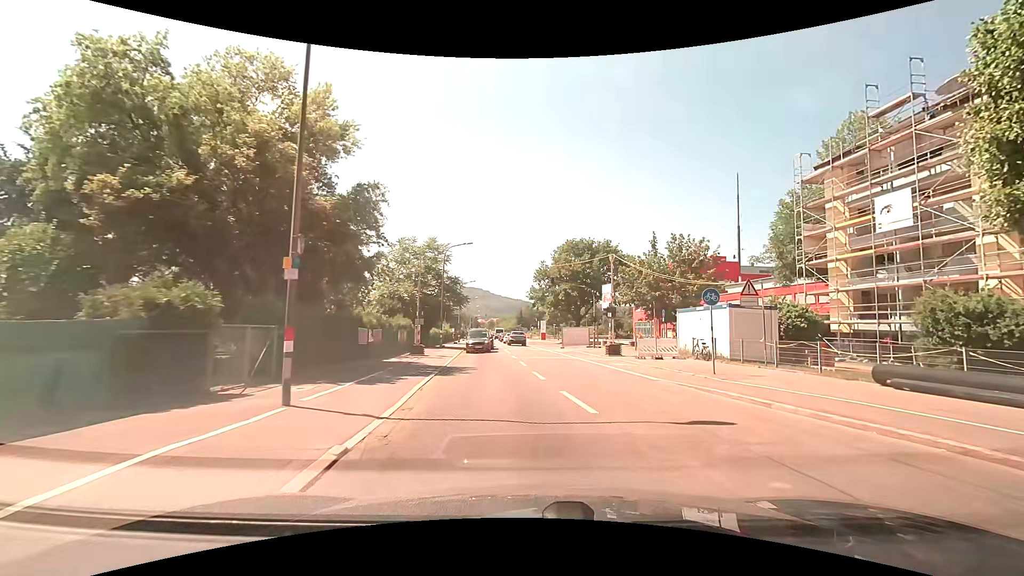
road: secondary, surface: asphalt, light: Day
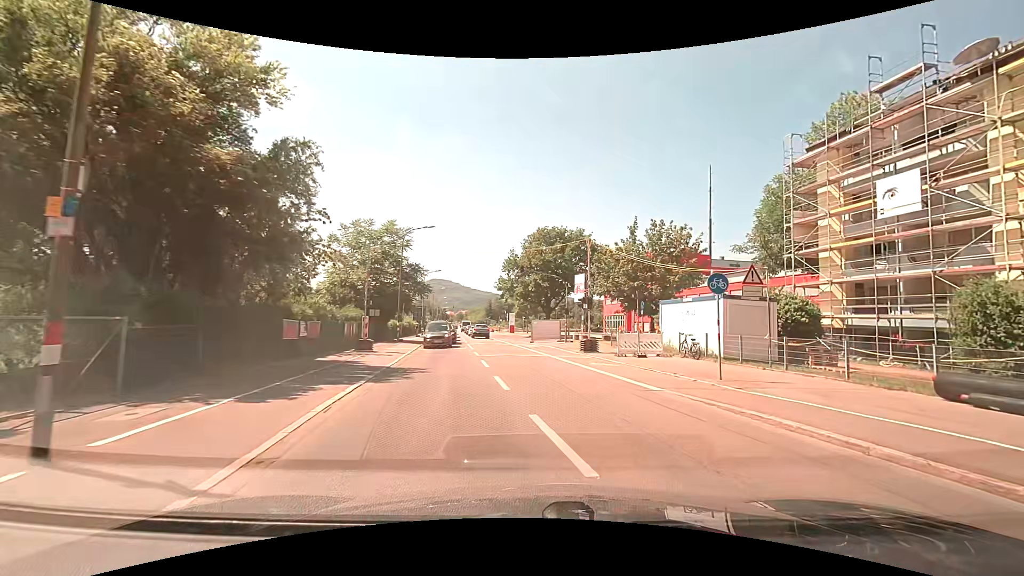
(+0.2, +3.7) m; +4°
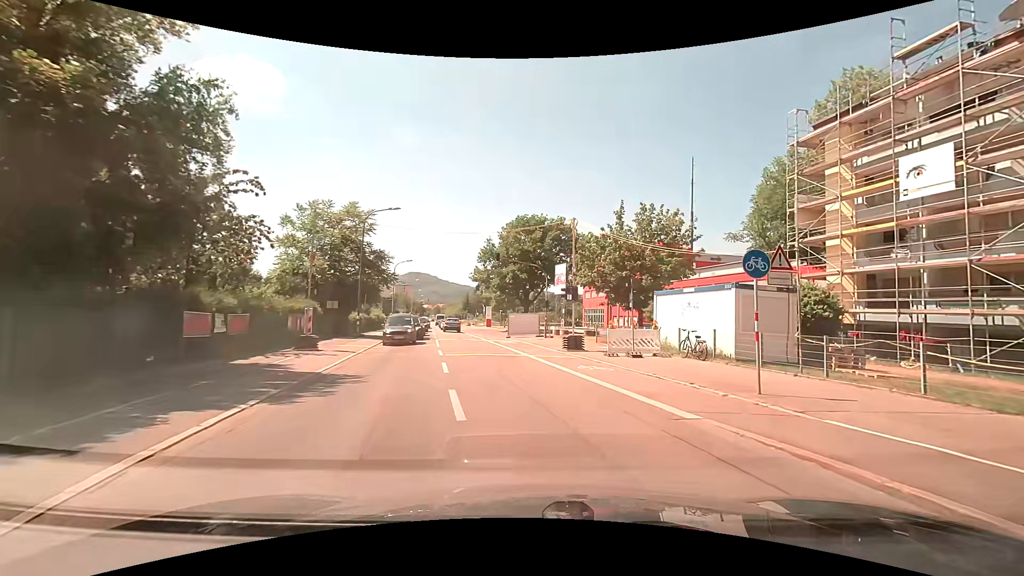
(+0.1, +3.8) m; +3°
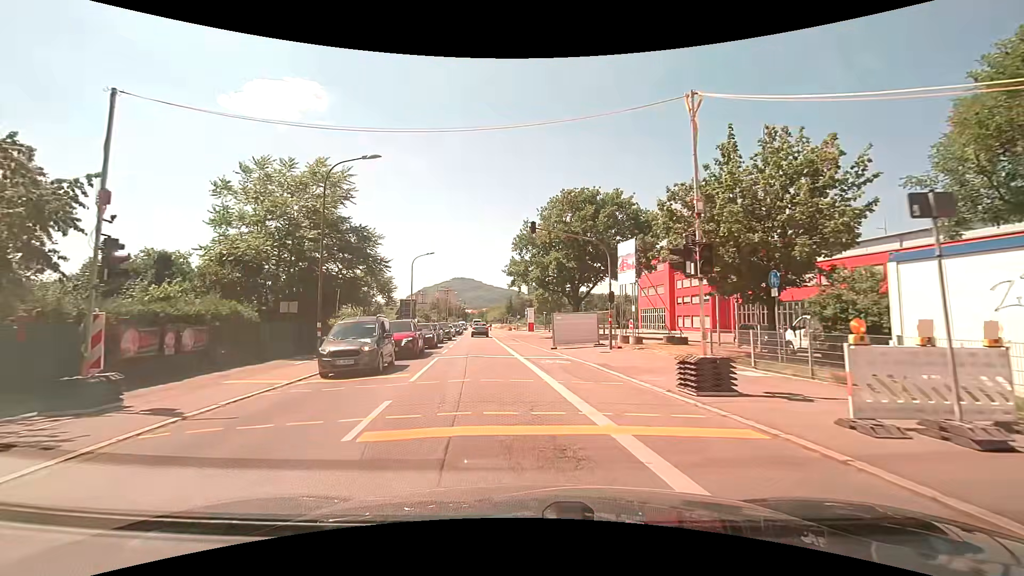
(-0.1, +12.9) m; -4°
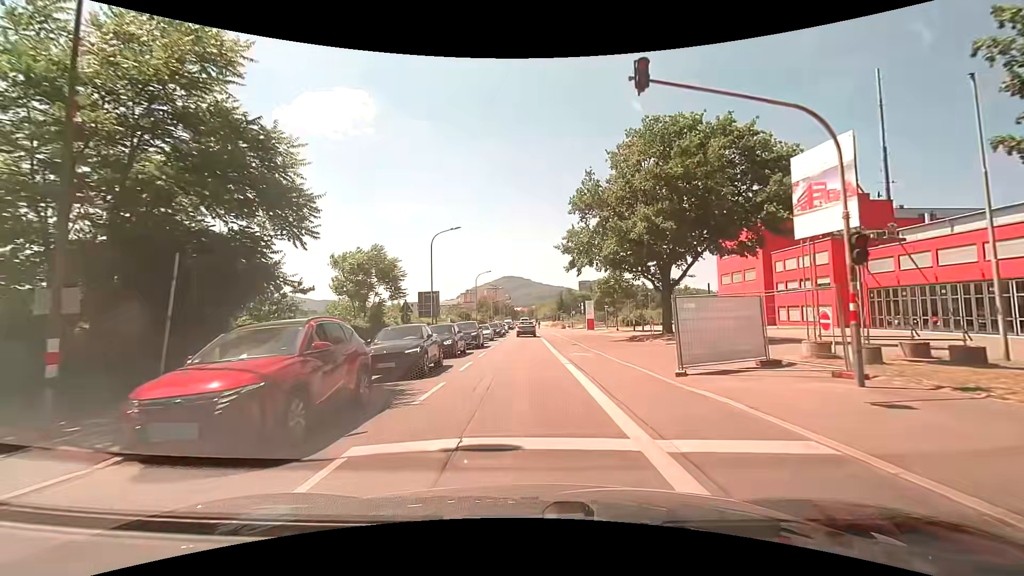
(-1.0, +14.9) m; -7°
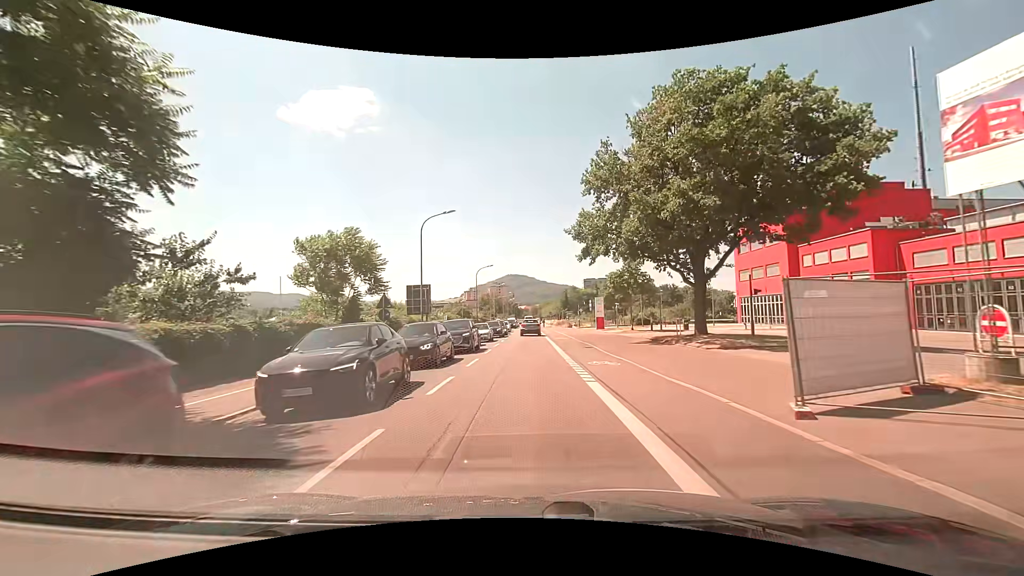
(0.0, +5.4) m; 0°
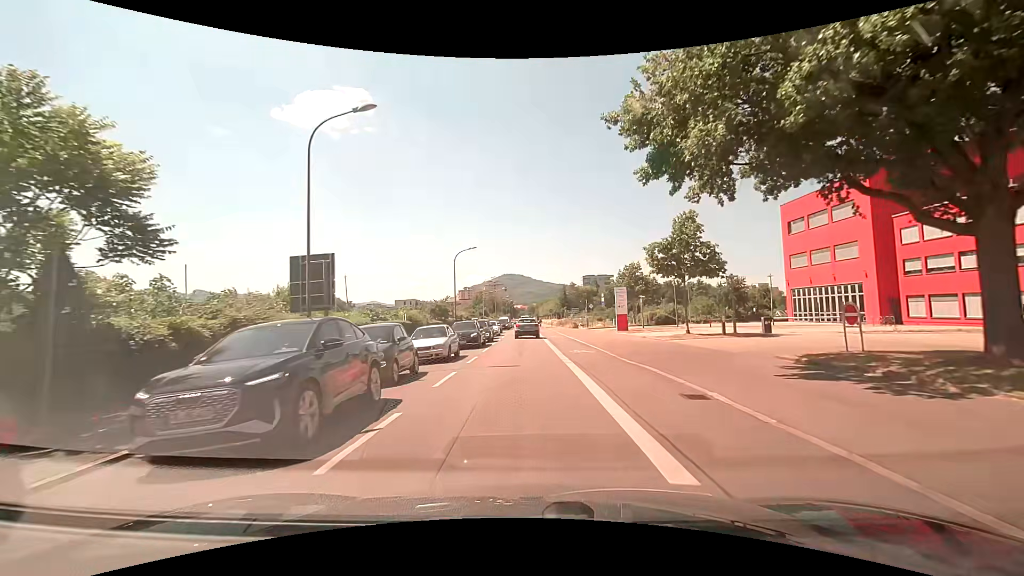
(+0.2, +17.0) m; 0°
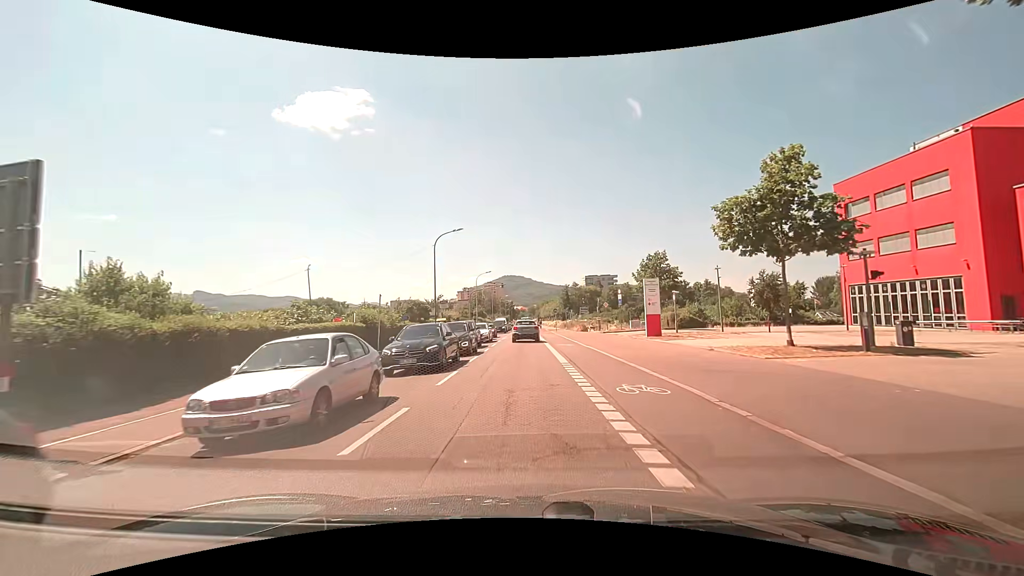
(+0.1, +11.2) m; +1°
(0, +10) (0, +20) (0, +30) (0, +40) (-1, +50) (-1, +60) (-1, +70) (-1, +80) (-1, +90) (-1, +100) m
